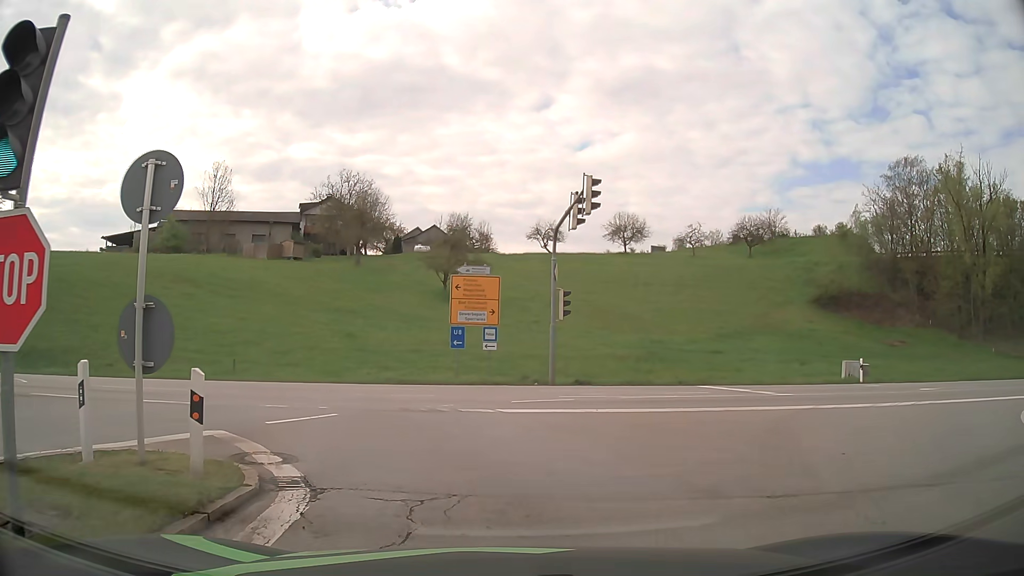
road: motorway_link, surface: asphalt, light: Day
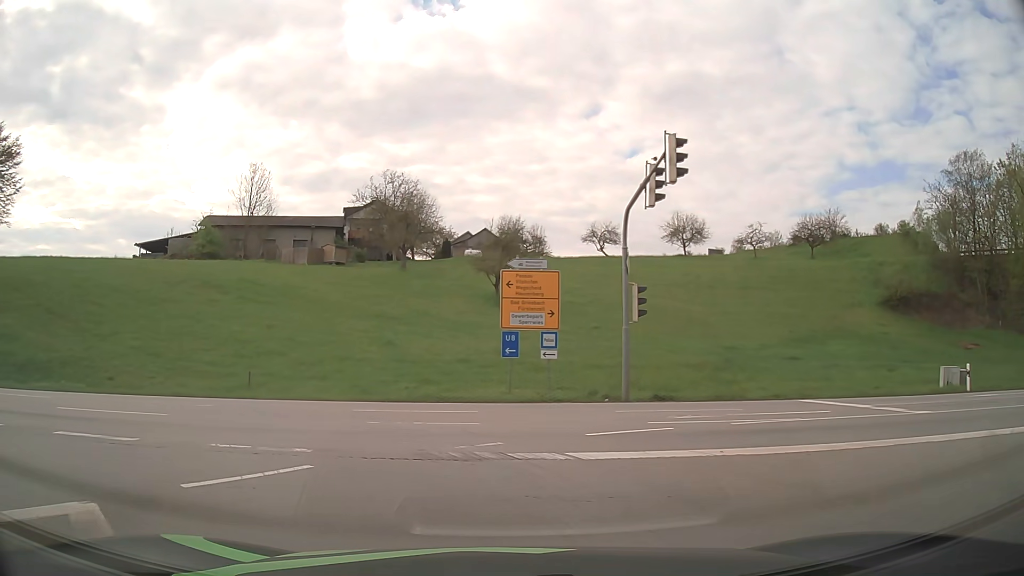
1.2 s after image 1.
(-0.1, +4.7) m; -4°
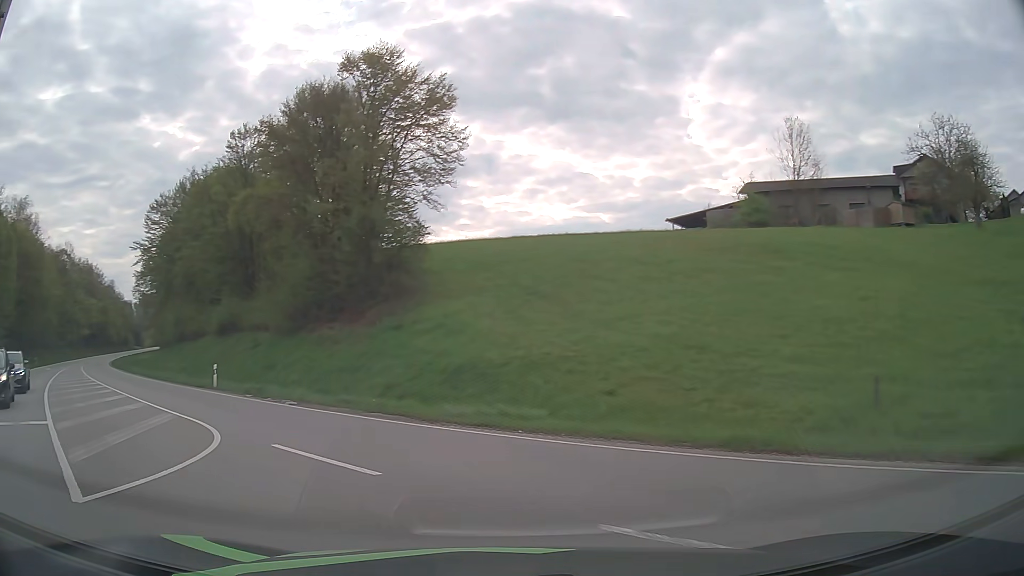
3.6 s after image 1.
(-5.0, +12.0) m; -46°
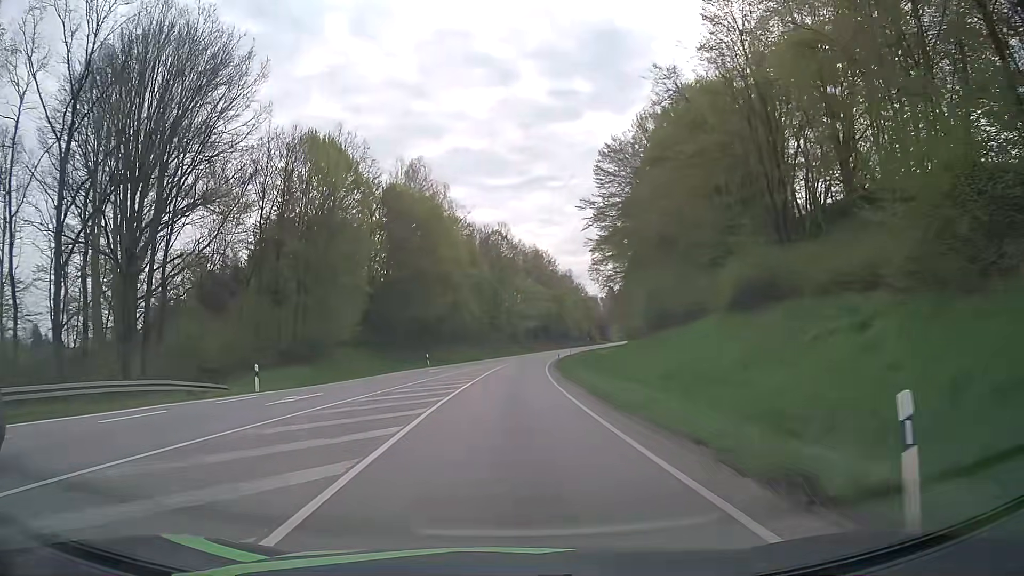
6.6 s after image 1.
(-11.2, +22.1) m; -41°
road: primary
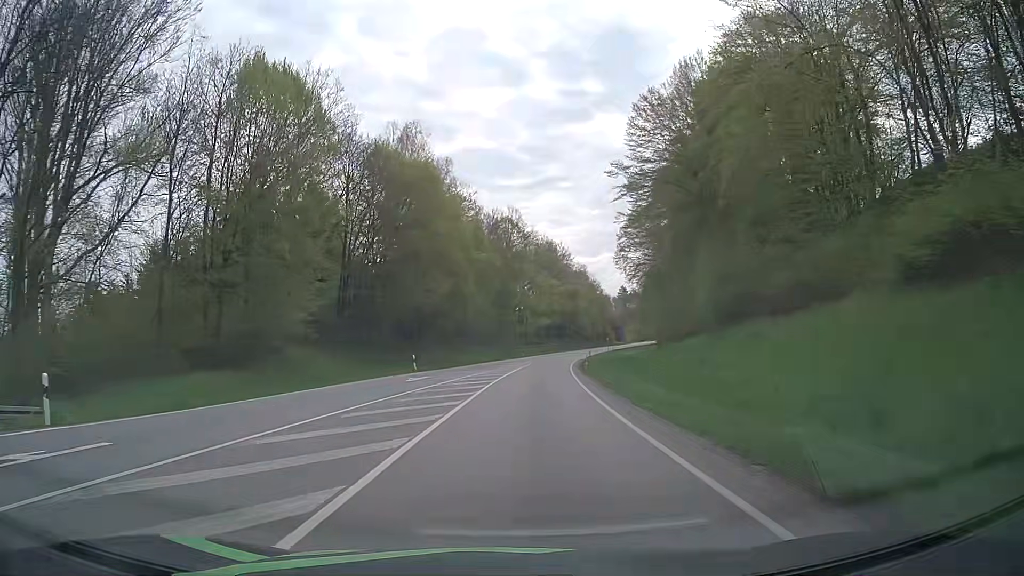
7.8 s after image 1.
(-0.2, +13.7) m; -1°
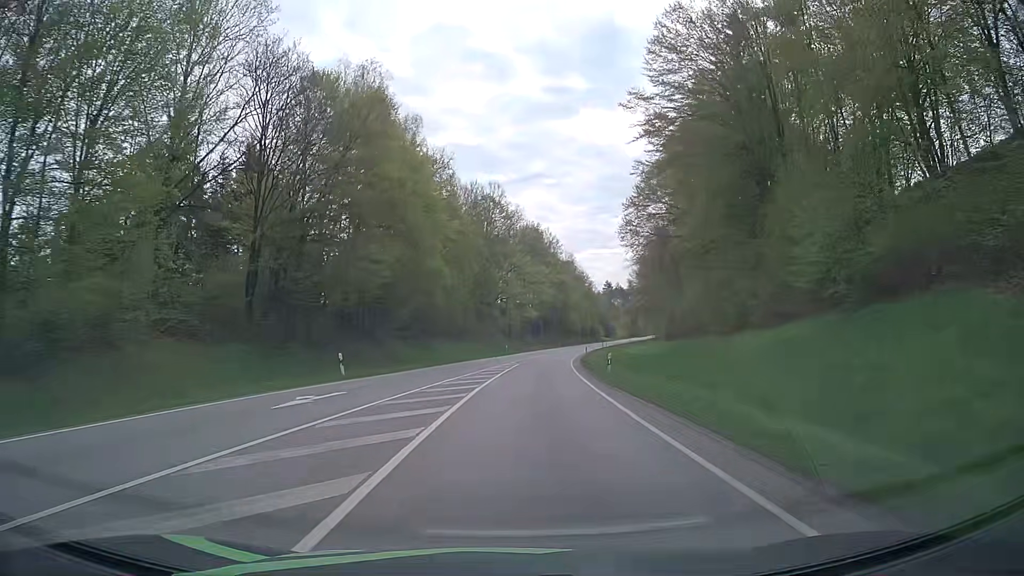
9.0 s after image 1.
(+0.1, +14.8) m; +1°
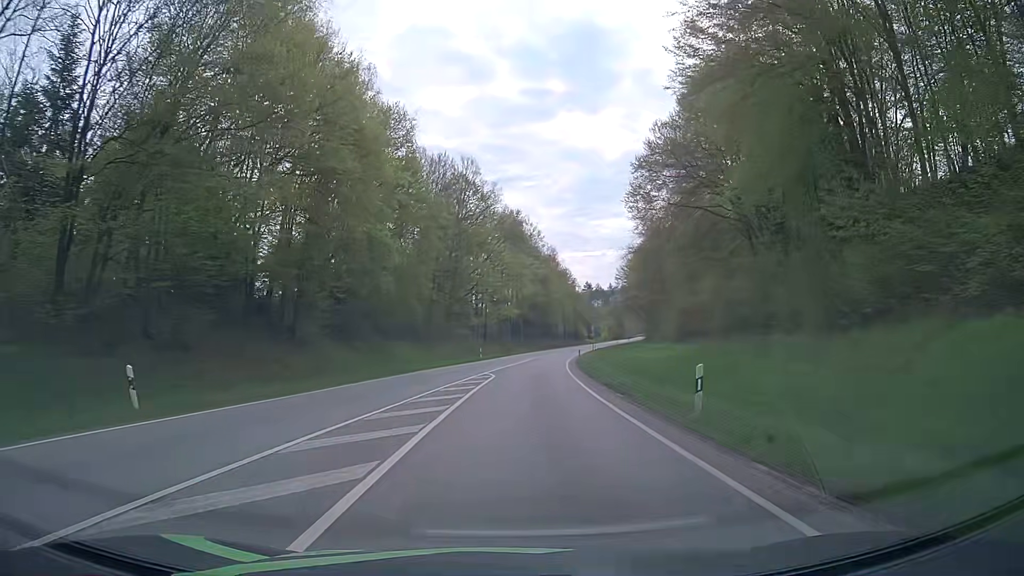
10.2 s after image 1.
(+0.2, +14.9) m; +1°
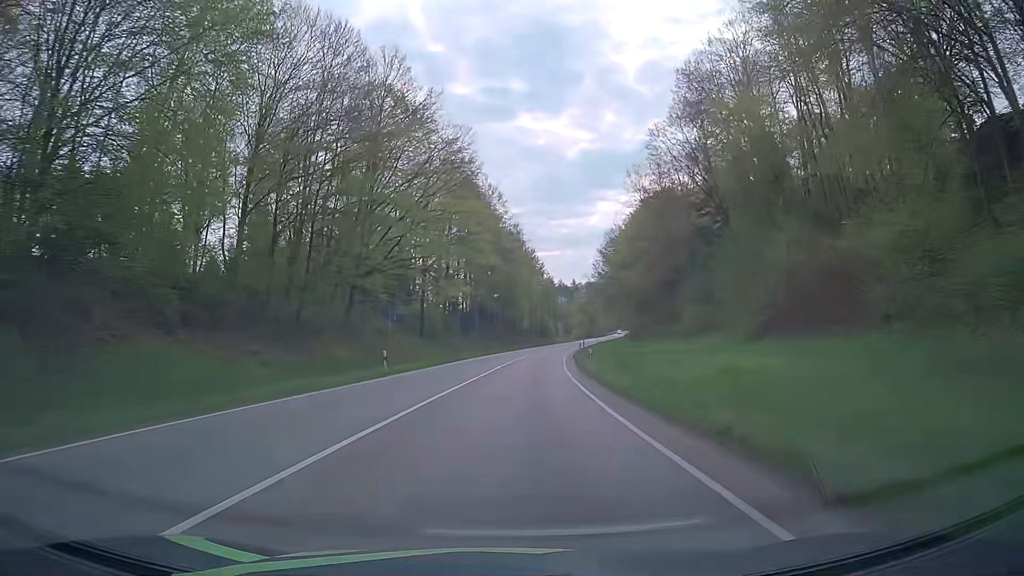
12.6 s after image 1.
(+1.2, +32.3) m; +3°
(0, +10) (+1, +20) (+1, +30) (+2, +40) (+2, +50) (+3, +60) (+4, +70) (+6, +80) (+7, +90) (+9, +99) m
